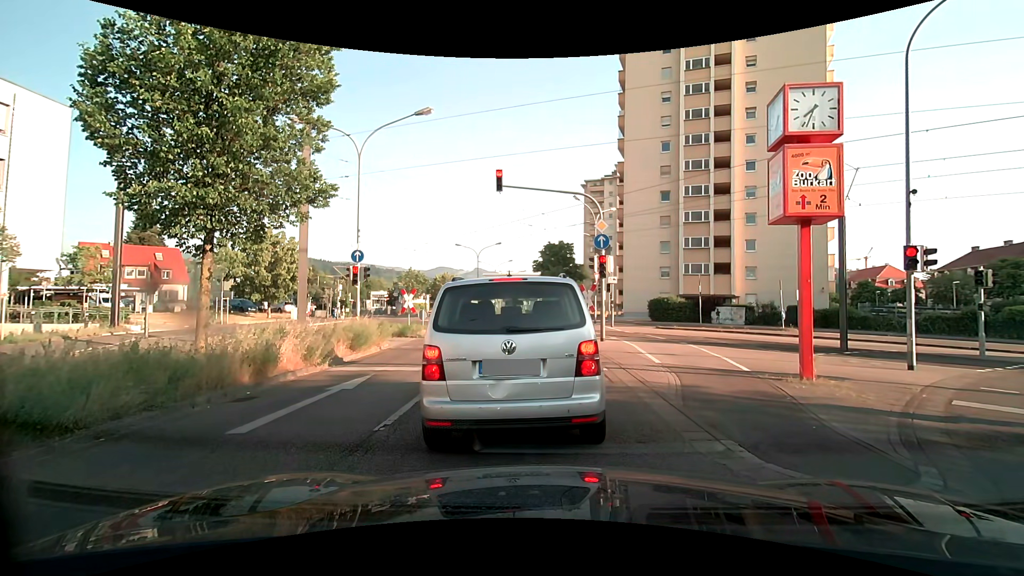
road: secondary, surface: asphalt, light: Day
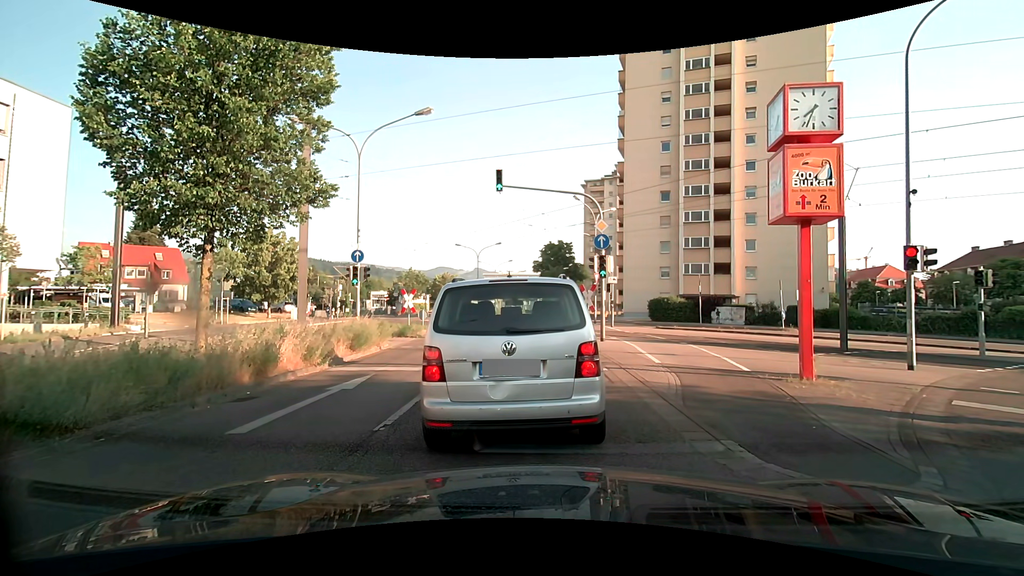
(0.0, 0.0) m; 0°
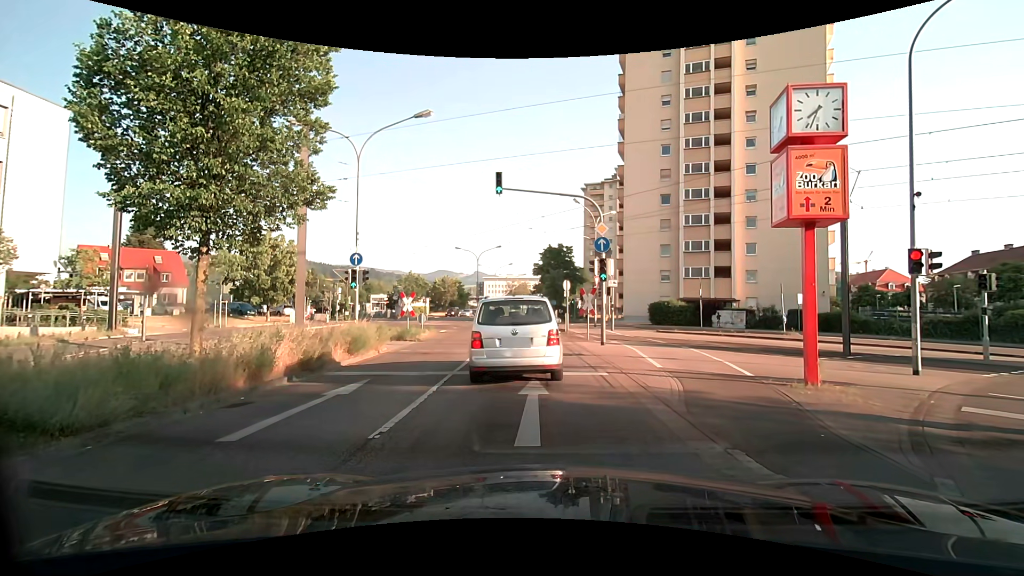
(0.0, +0.2) m; 0°
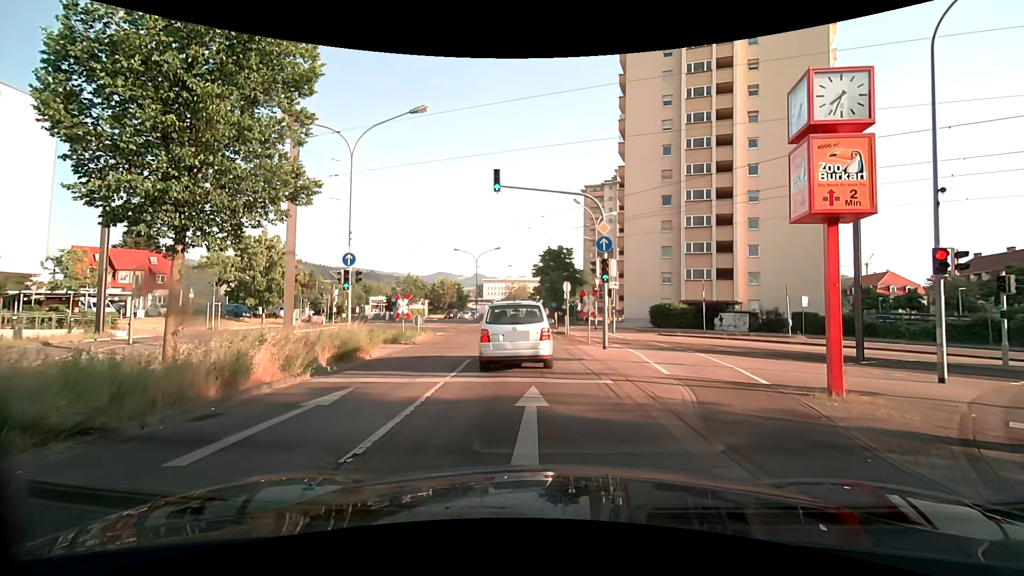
(0.0, +0.9) m; 0°
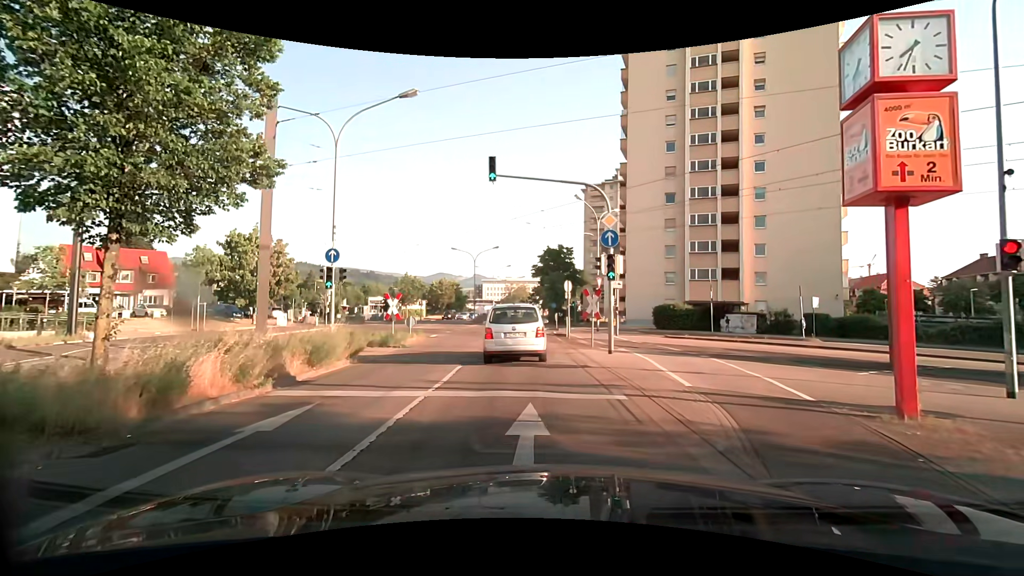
(0.0, +1.8) m; -1°
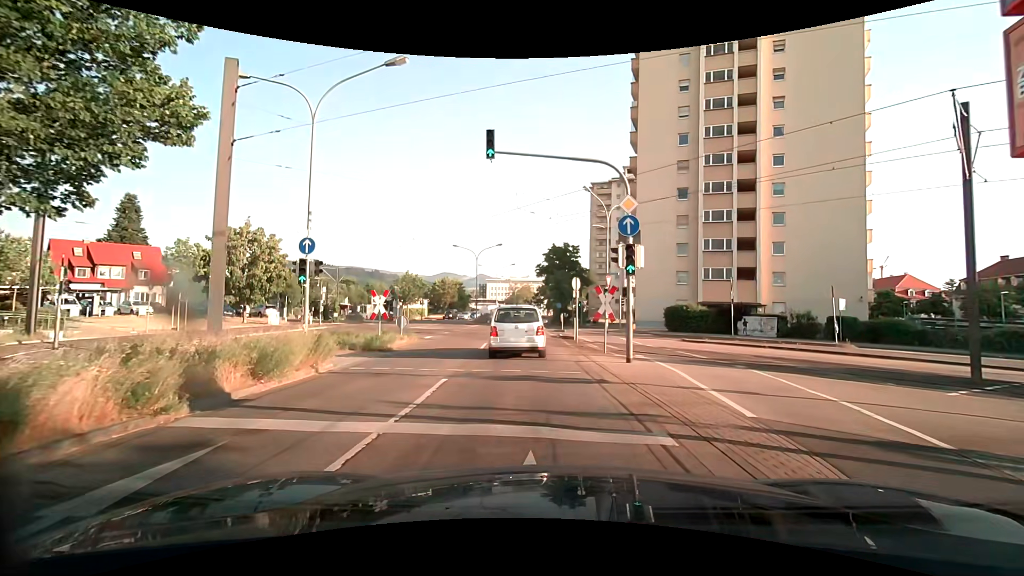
(0.0, +2.8) m; +1°
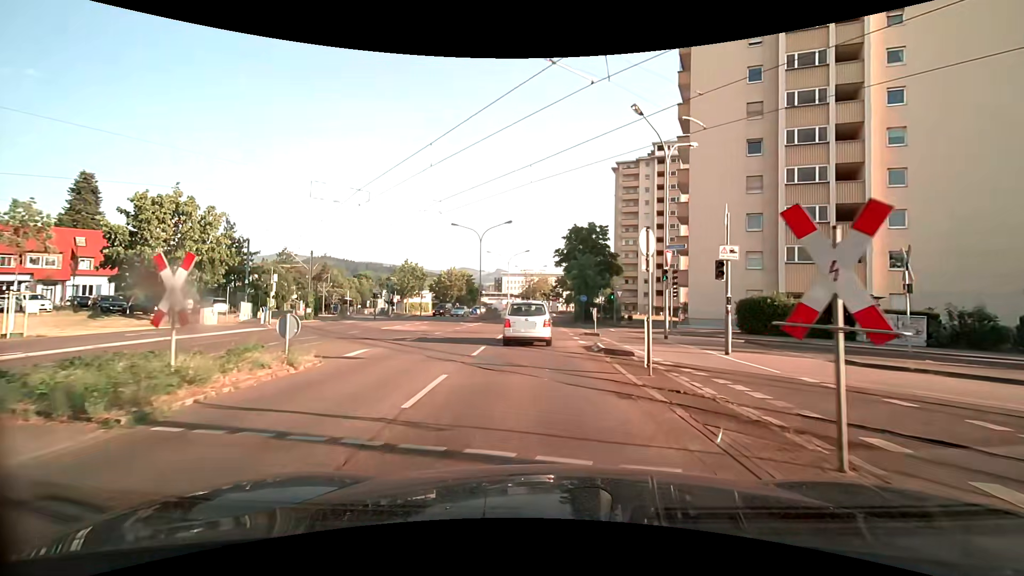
(-0.4, +12.9) m; -3°
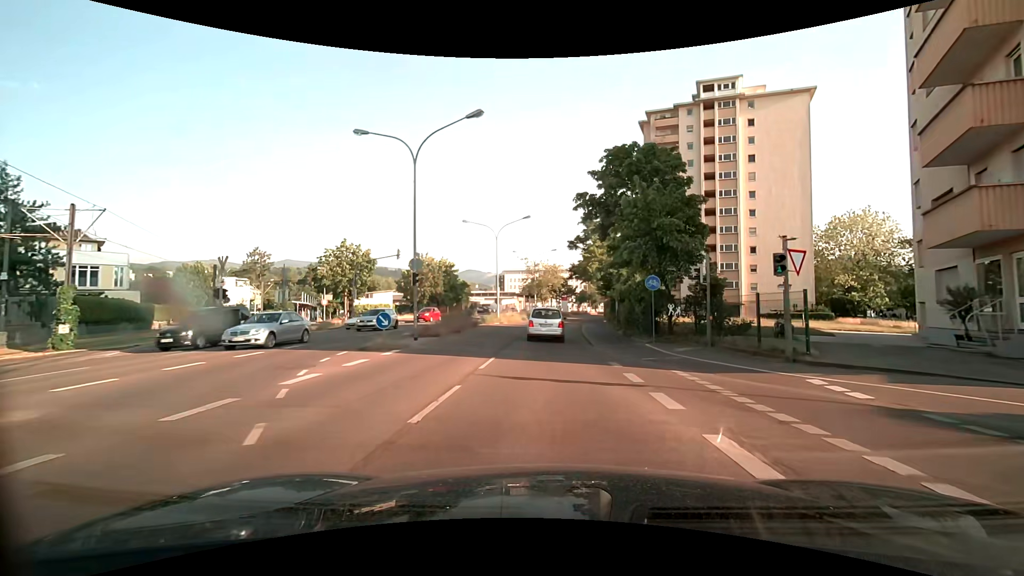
(-0.4, +28.0) m; -1°
(0, +10) (0, +20) (0, +30) (+1, +40) (+2, +50) (+3, +60) (+4, +70) (+6, +80) (+8, +89) (+10, +99) m
